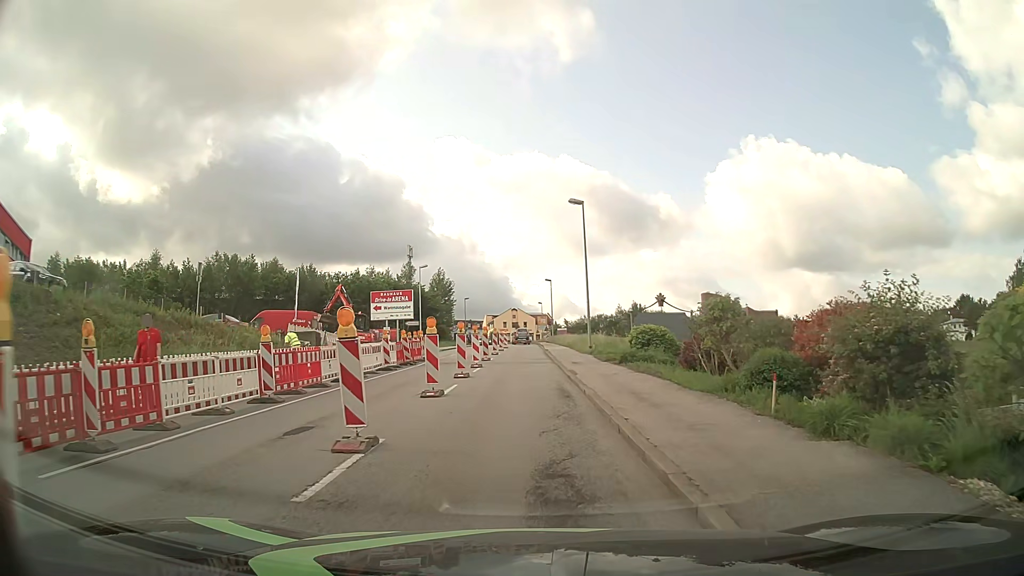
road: tertiary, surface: asphalt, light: Day
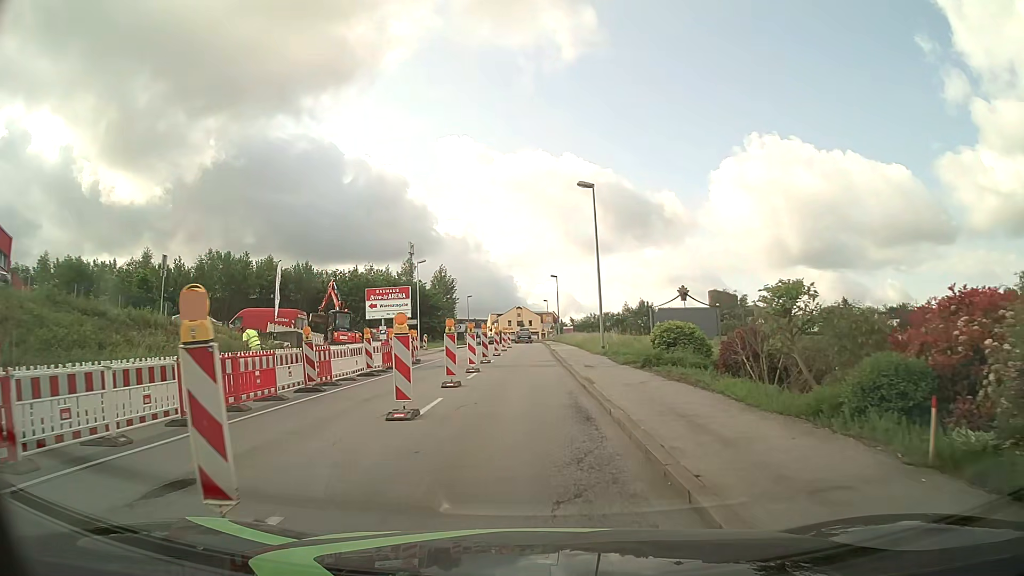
(0.0, +3.9) m; 0°
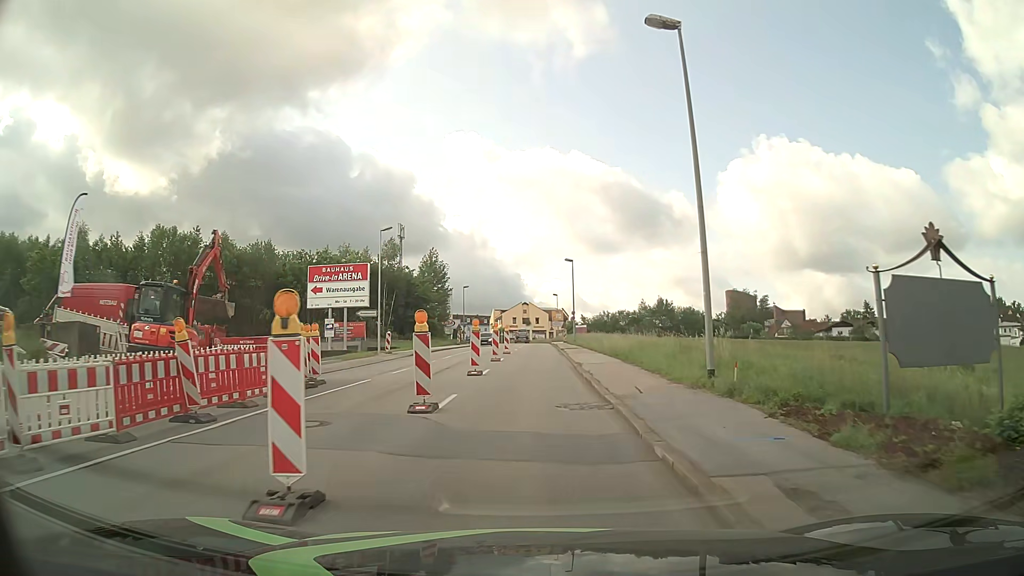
(-0.4, +18.0) m; -1°
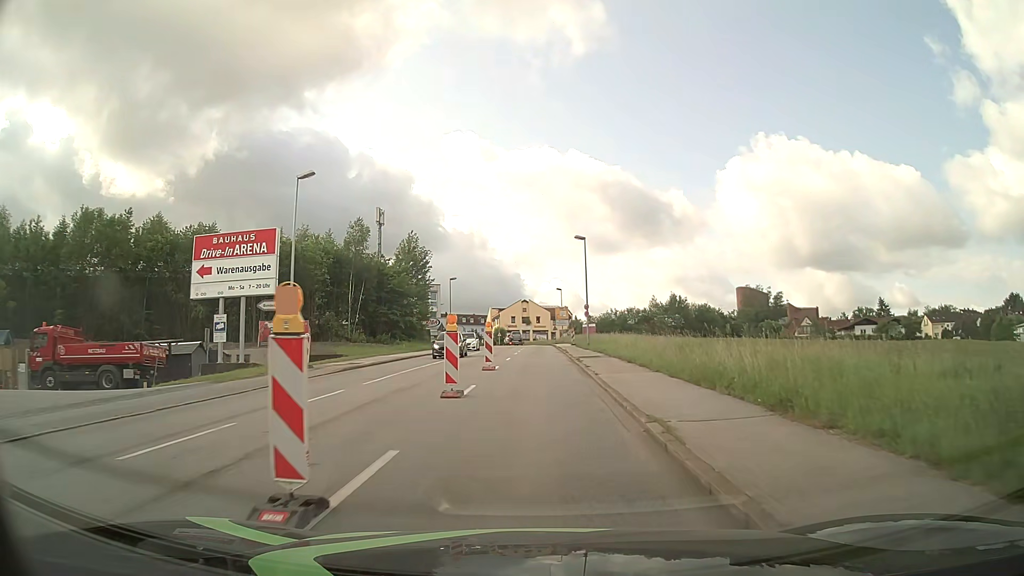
(0.0, +15.7) m; 0°
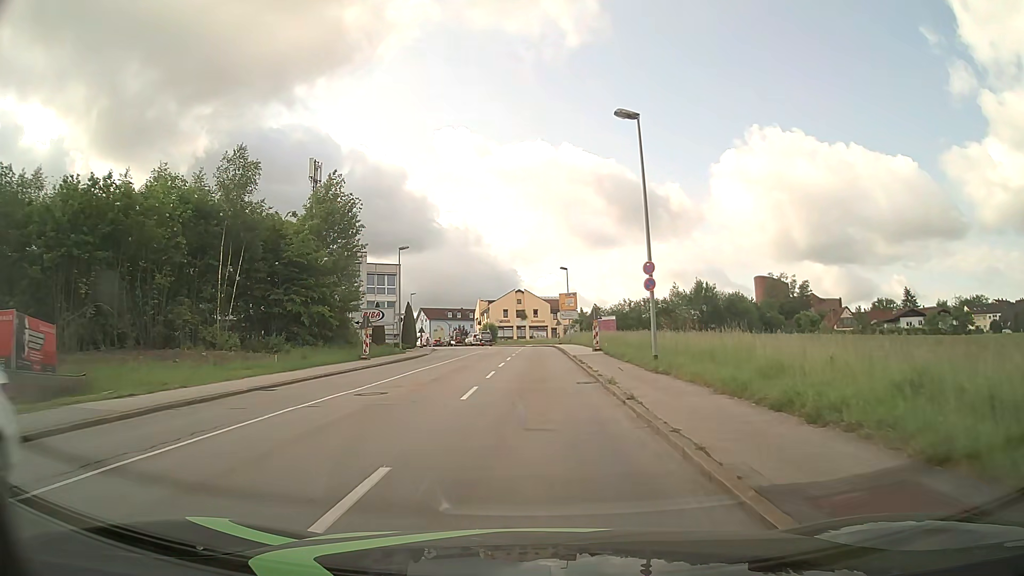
(+0.3, +28.0) m; +1°
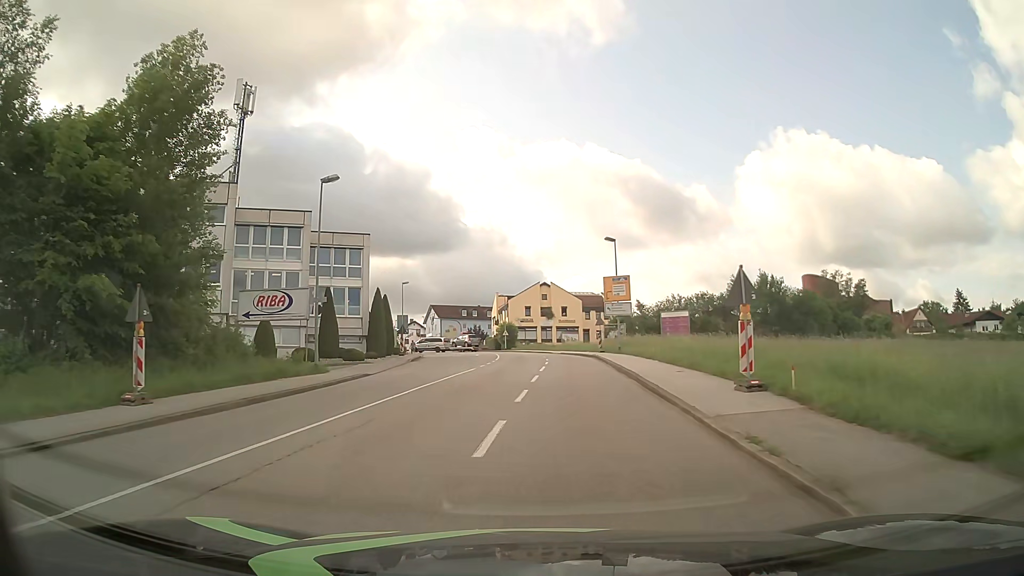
(-0.4, +24.3) m; -2°
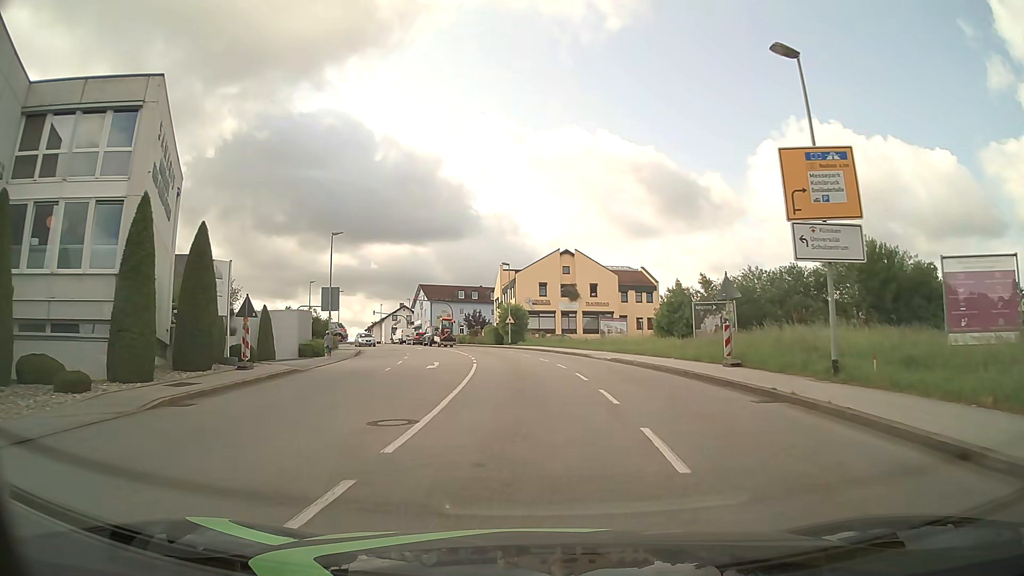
(-0.5, +32.6) m; -1°
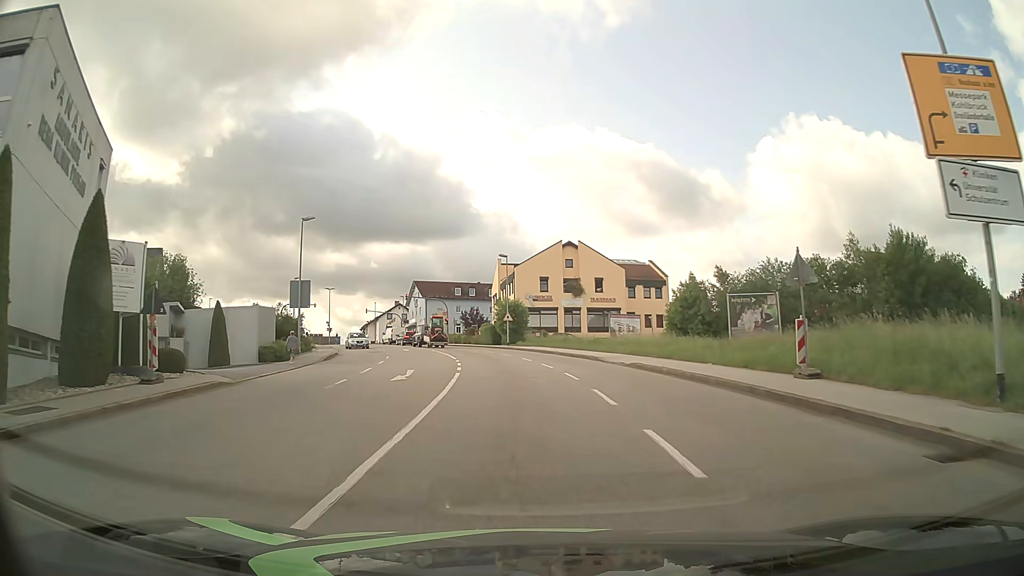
(0.0, +6.1) m; 0°
